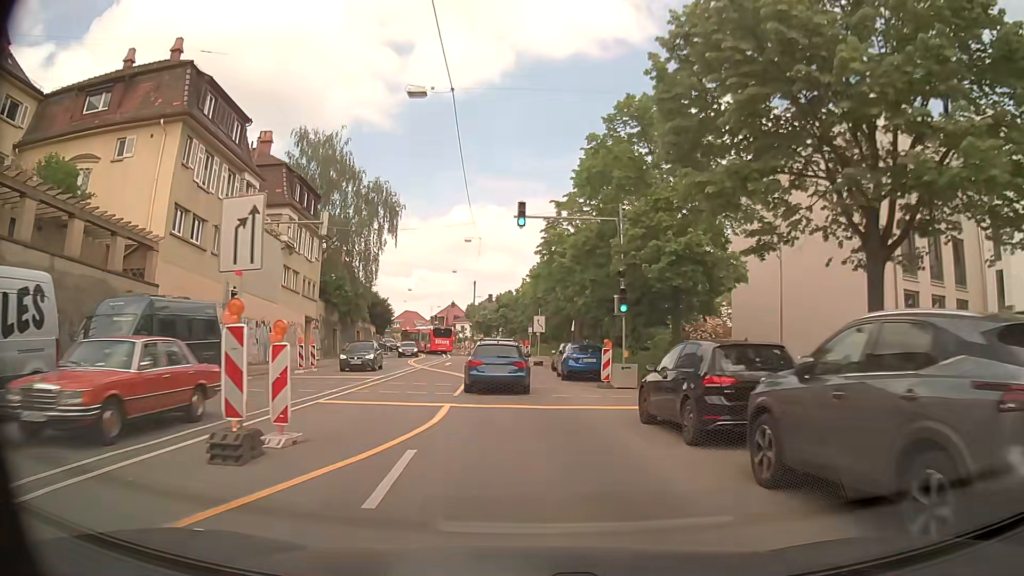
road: secondary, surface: asphalt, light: Day
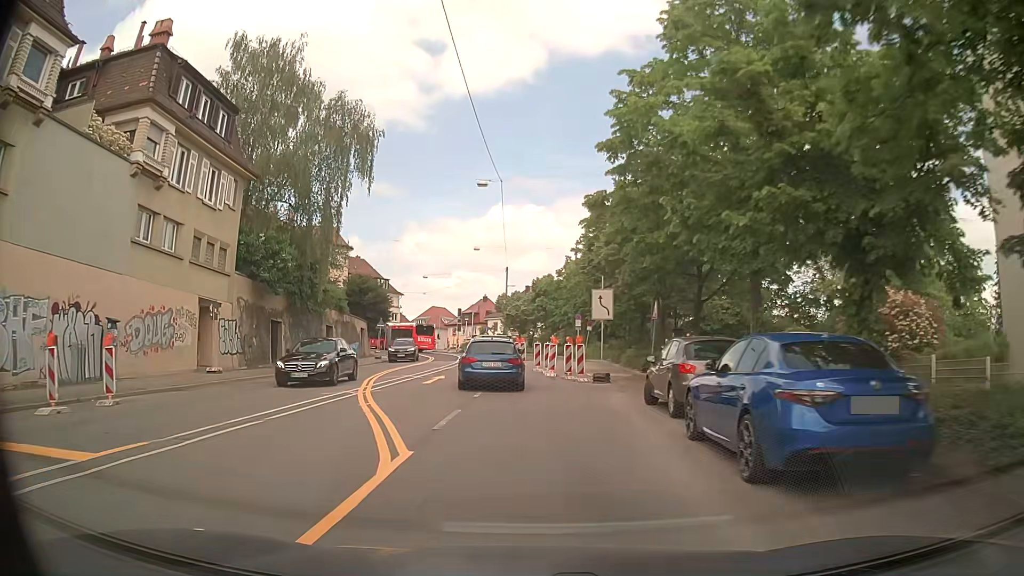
(-0.4, +19.6) m; -4°
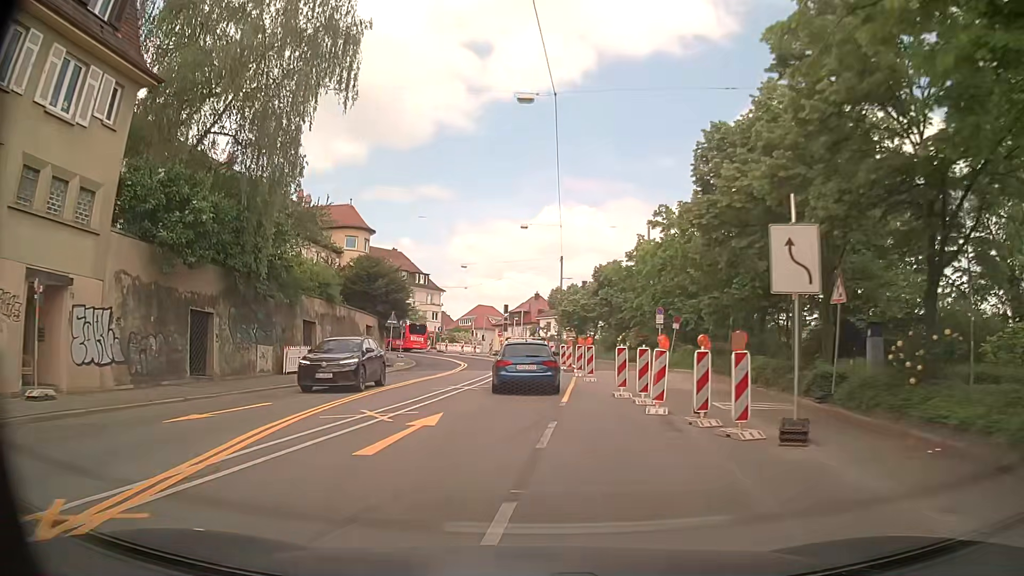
(-0.4, +13.3) m; -5°
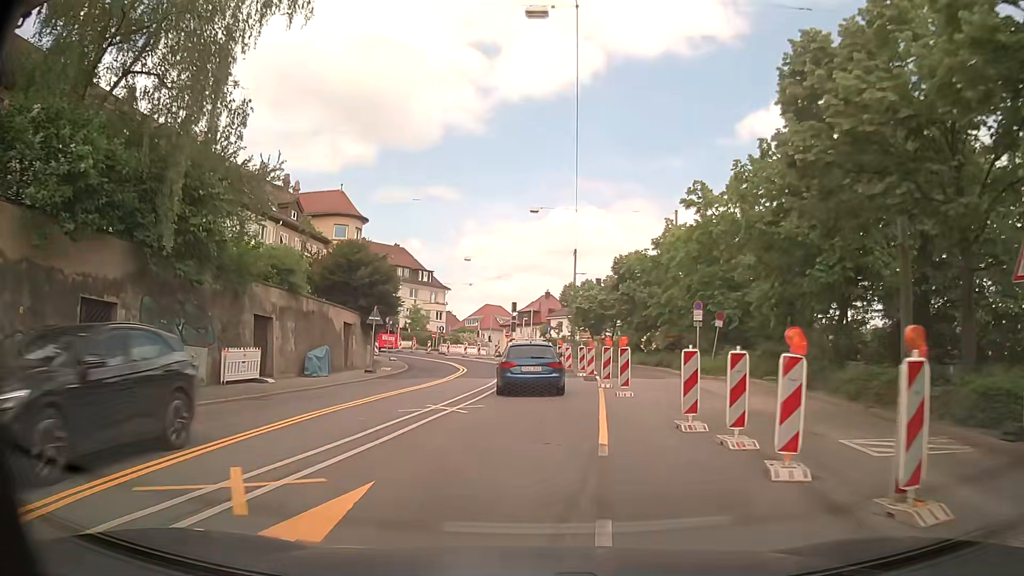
(0.0, +6.5) m; 0°
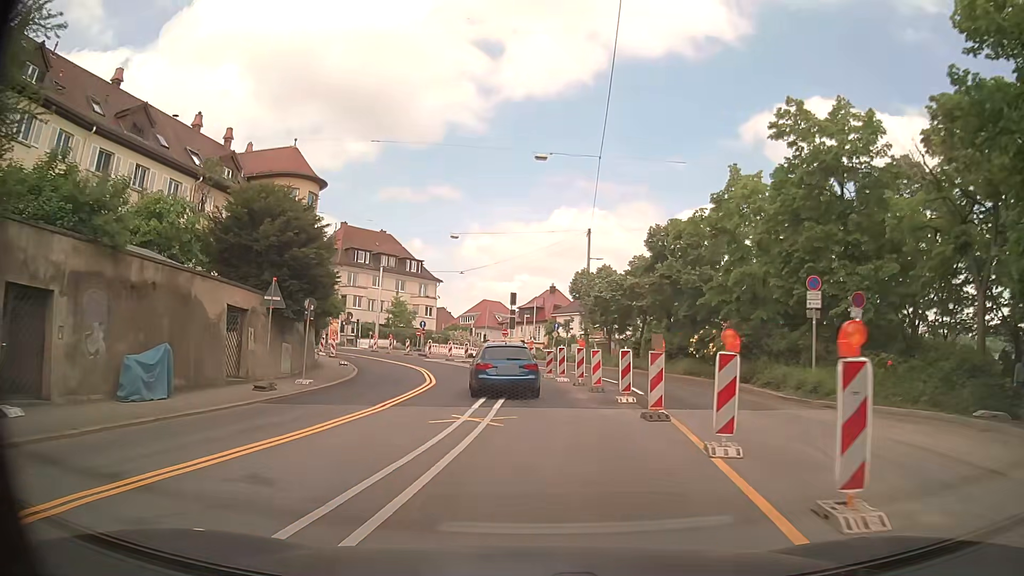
(+0.1, +12.9) m; -1°
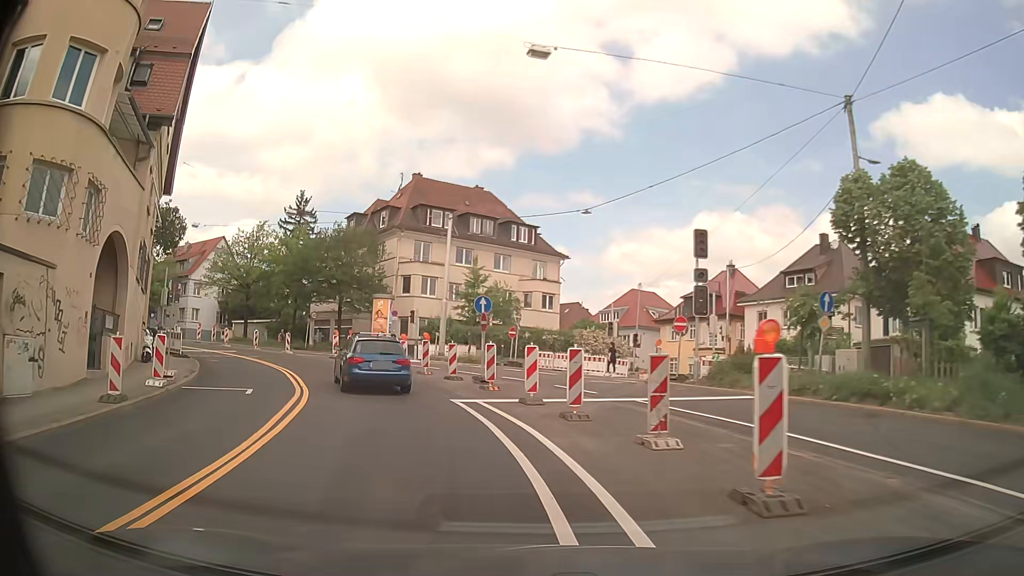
(-1.2, +31.8) m; -11°
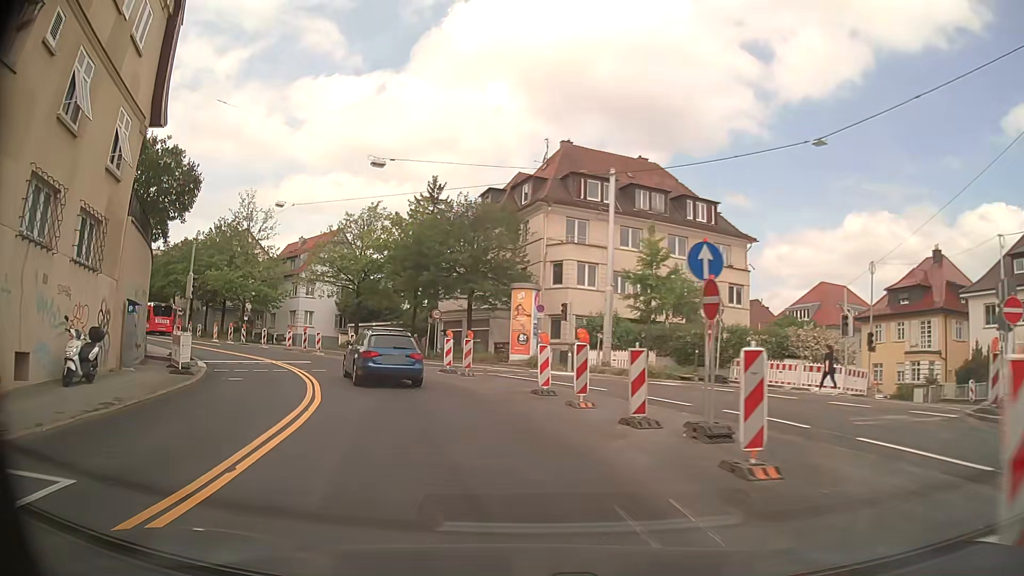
(-1.4, +12.0) m; -13°
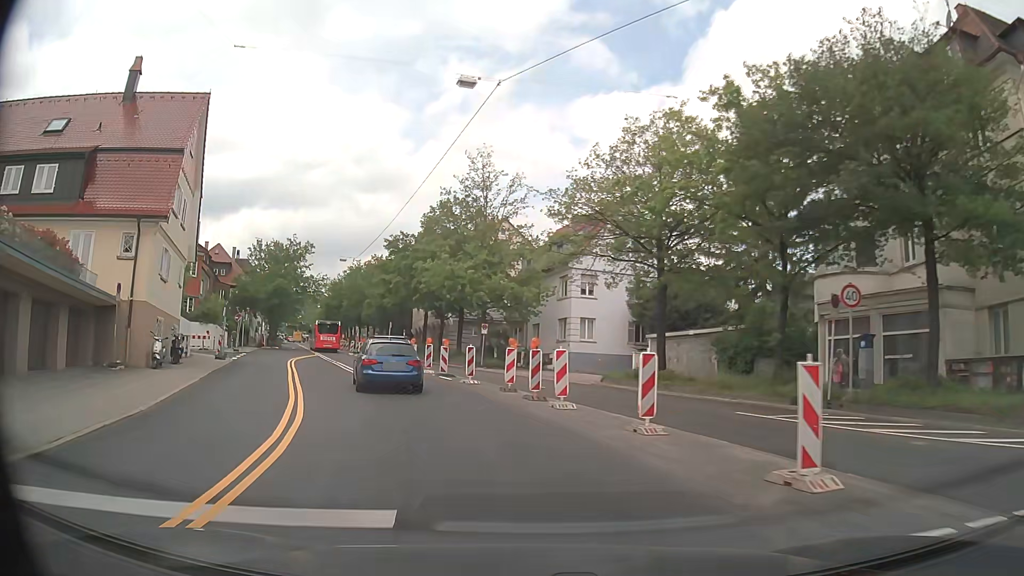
(-5.4, +23.5) m; -26°
(-1, +10) (-3, +20) (-6, +29) (-10, +39) (-13, +48) (-17, +57) (-20, +67) (-24, +76) (-28, +85) (-31, +95) m
